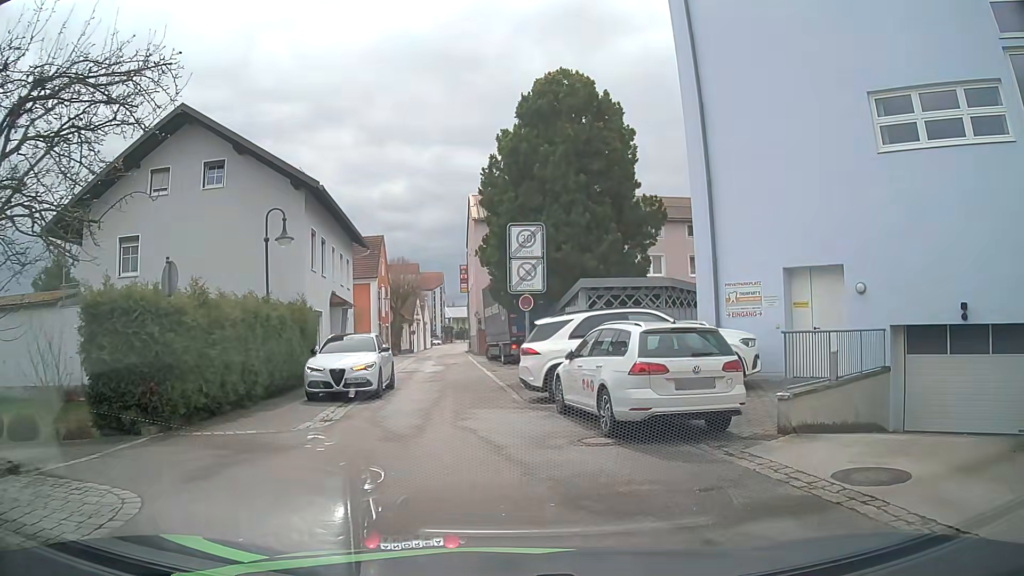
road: residential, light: Day
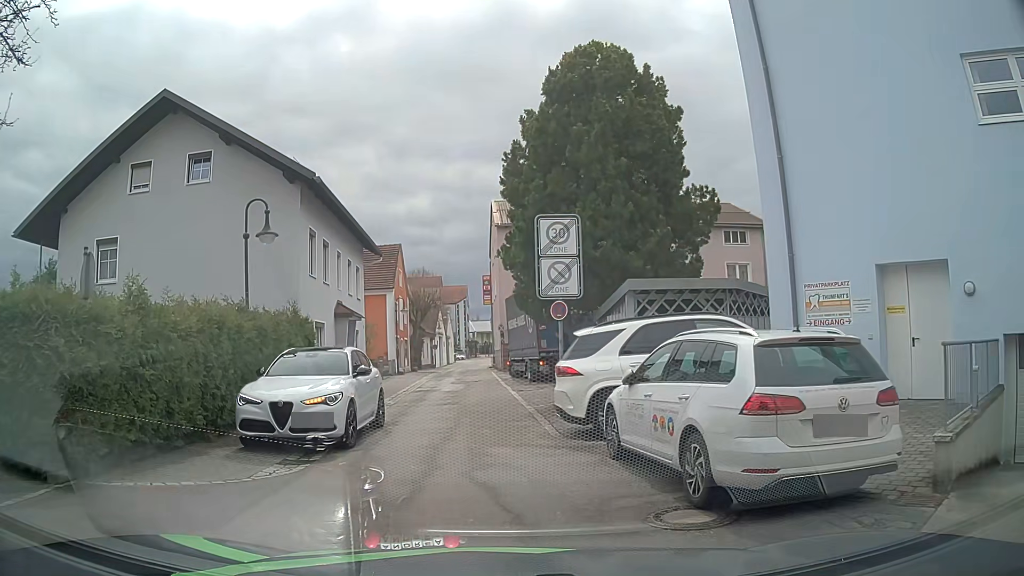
(+0.1, +3.2) m; 0°
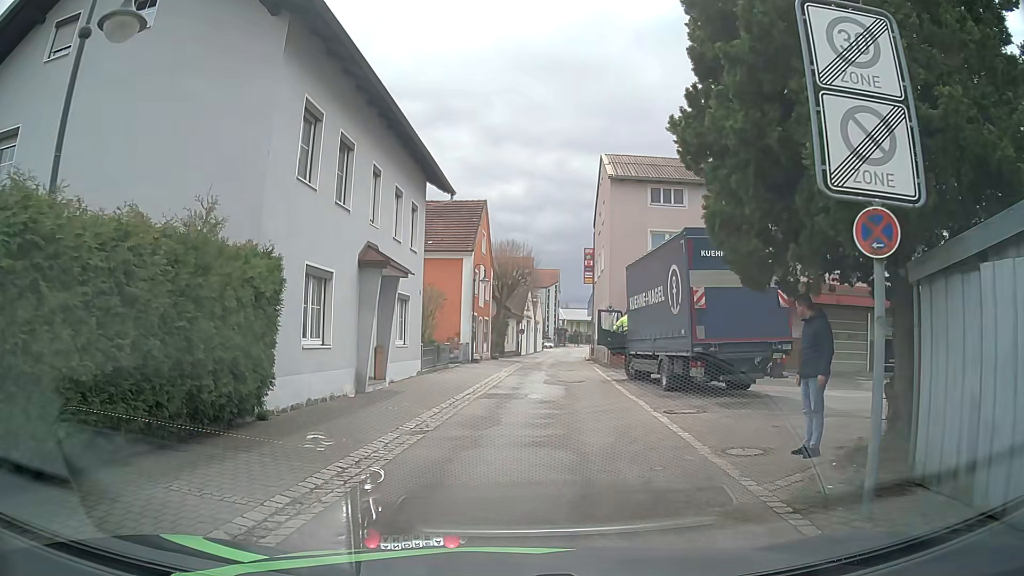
(-0.7, +10.0) m; -7°
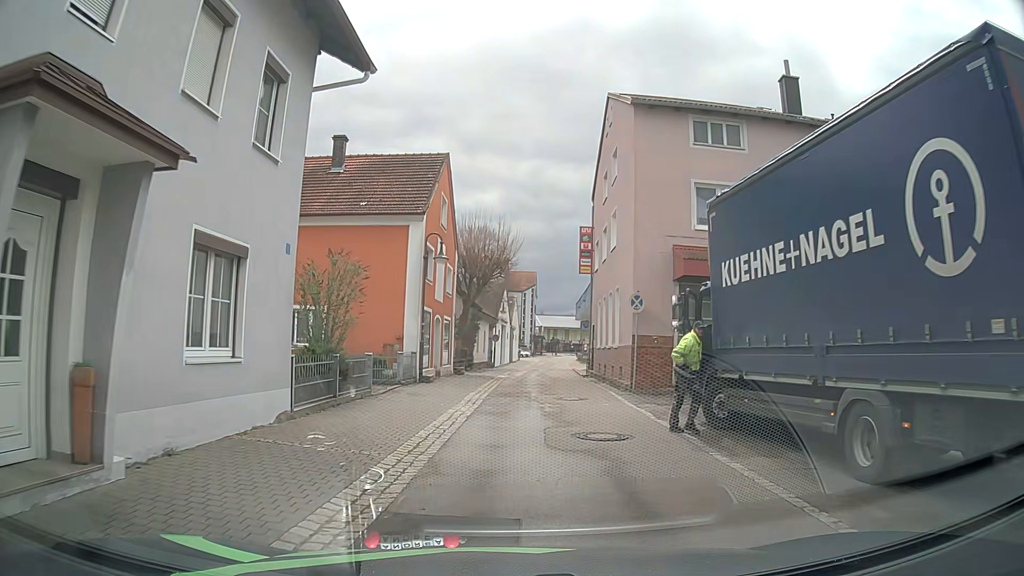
(+0.2, +11.9) m; +2°
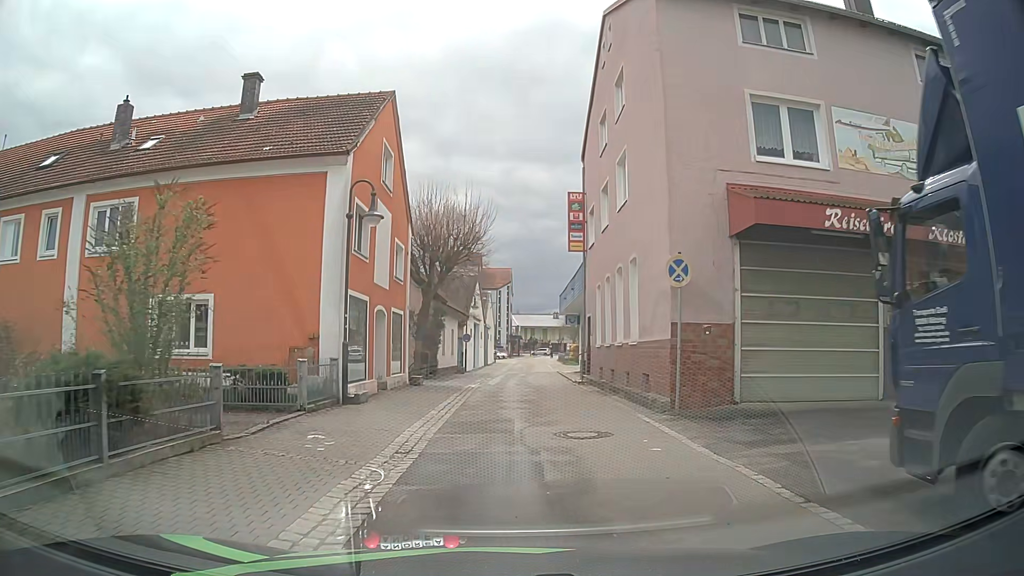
(+0.3, +7.7) m; +4°
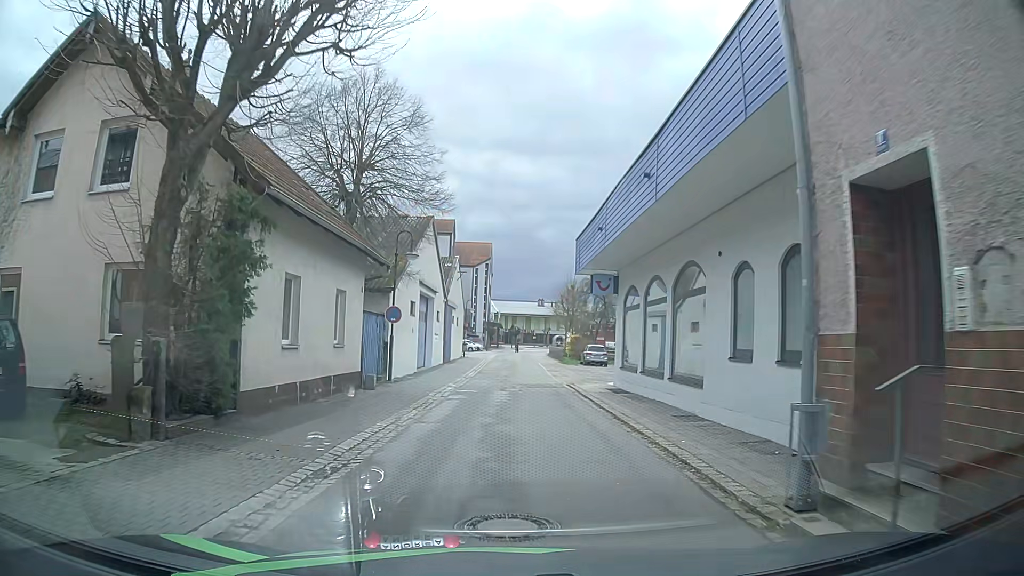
(+0.2, +22.2) m; 0°
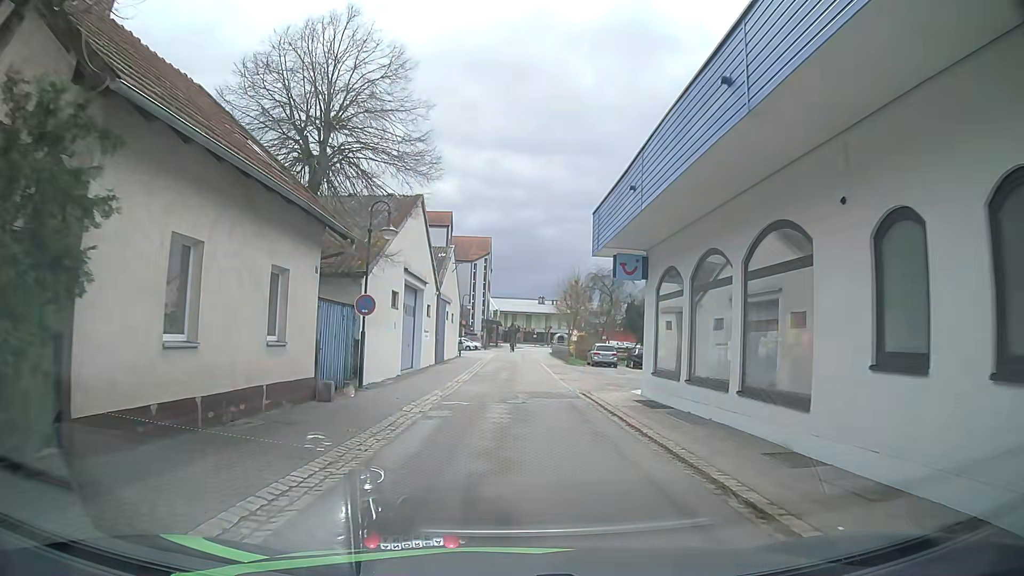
(-0.1, +4.7) m; +1°
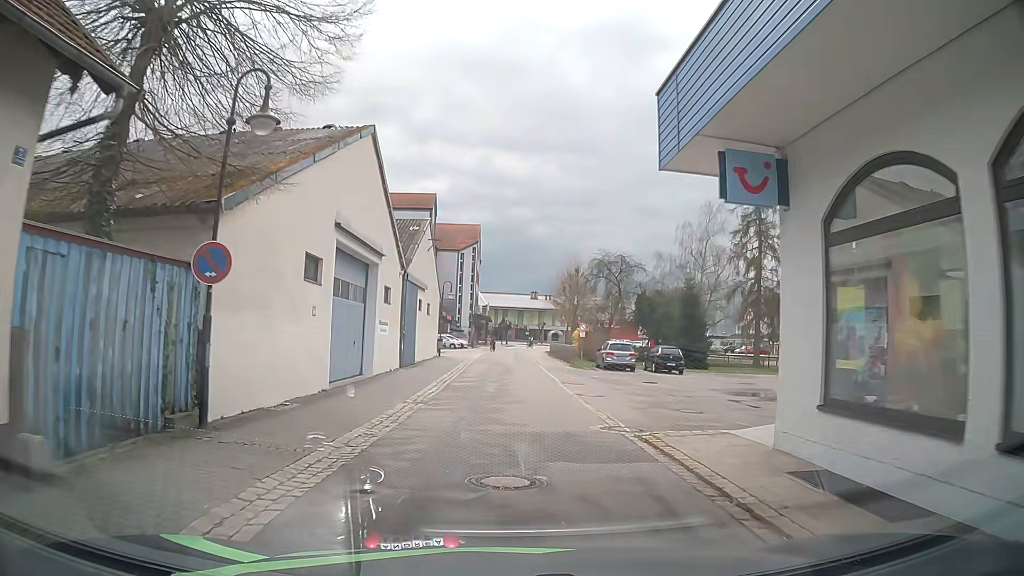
(0.0, +9.6) m; +1°
(0, +10) (0, +20) (0, +30) (0, +40) (0, +50) (0, +60) (+1, +70) (+2, +80) (+4, +90) (+9, +98) m
